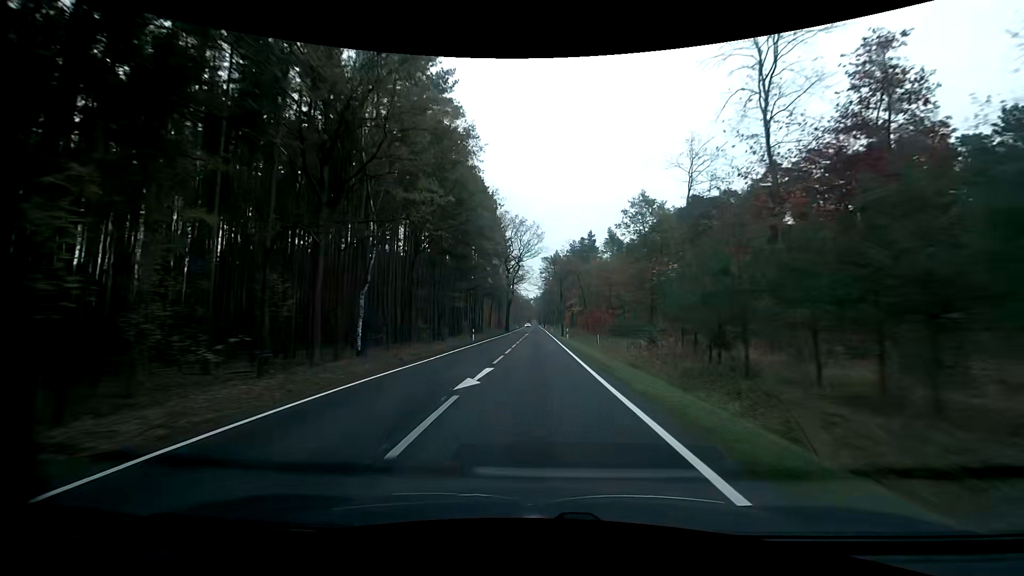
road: primary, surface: asphalt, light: Day
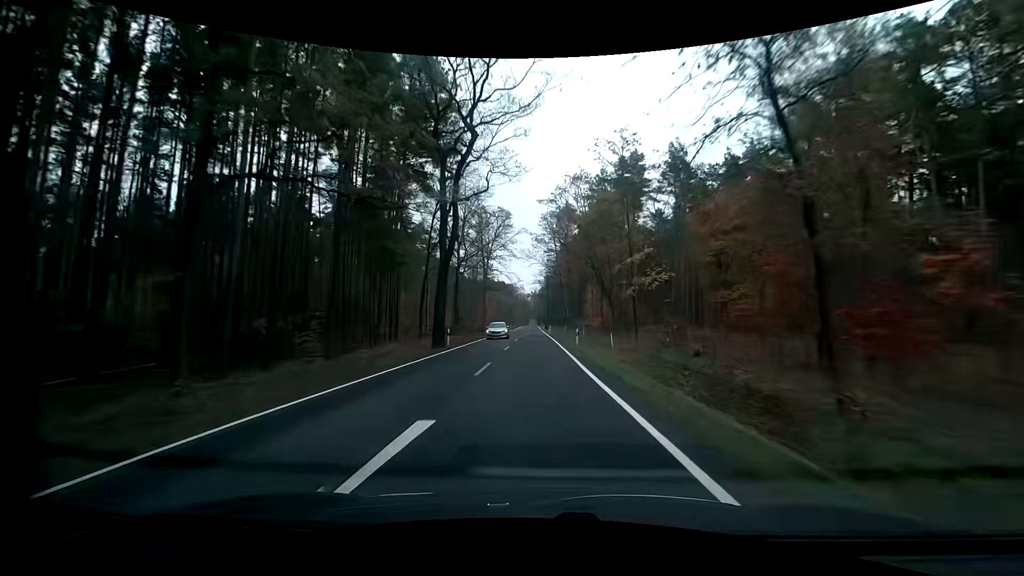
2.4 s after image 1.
(0.0, +62.4) m; 0°
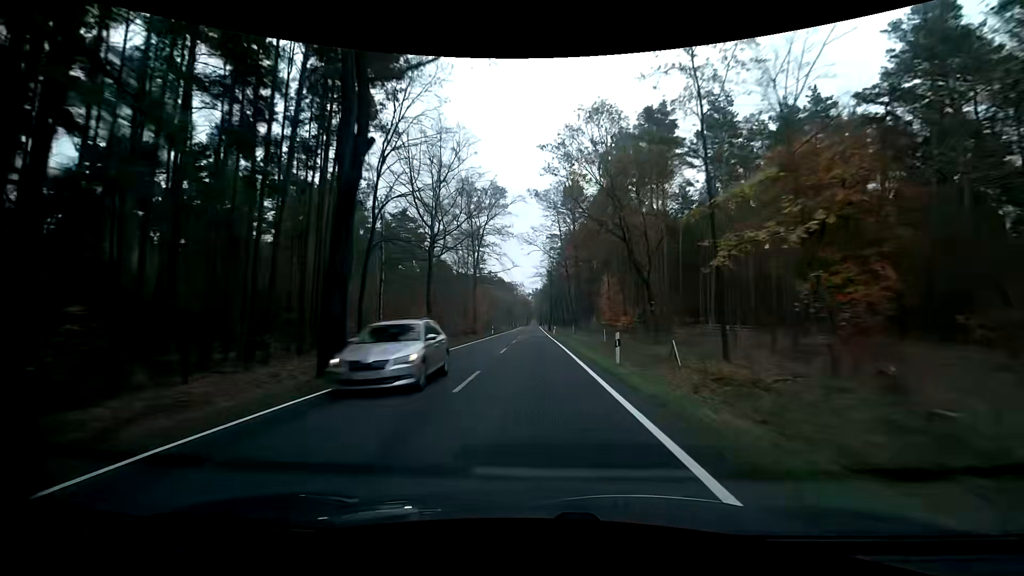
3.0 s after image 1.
(+0.1, +15.5) m; 0°
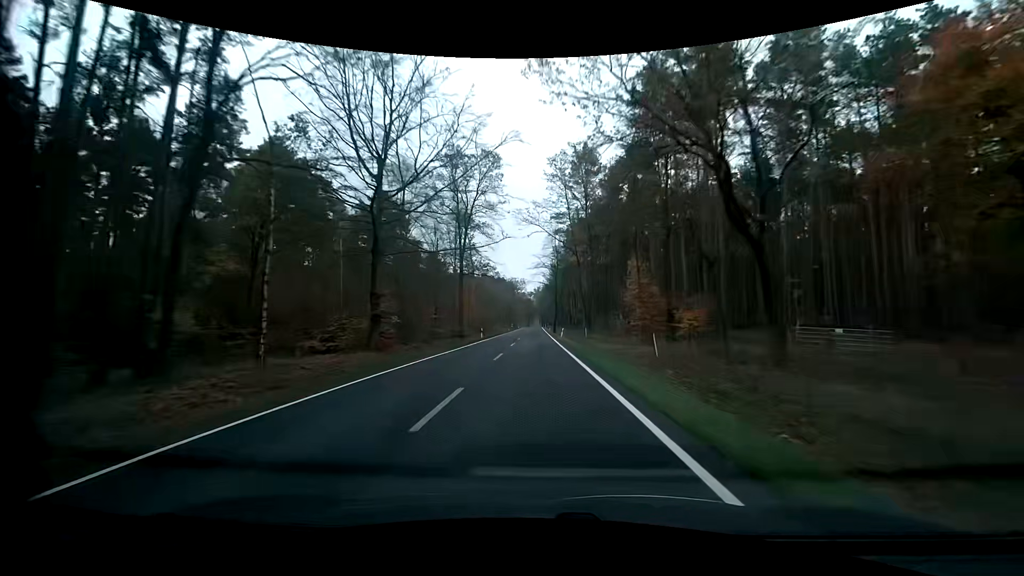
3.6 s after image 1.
(0.0, +15.4) m; 0°
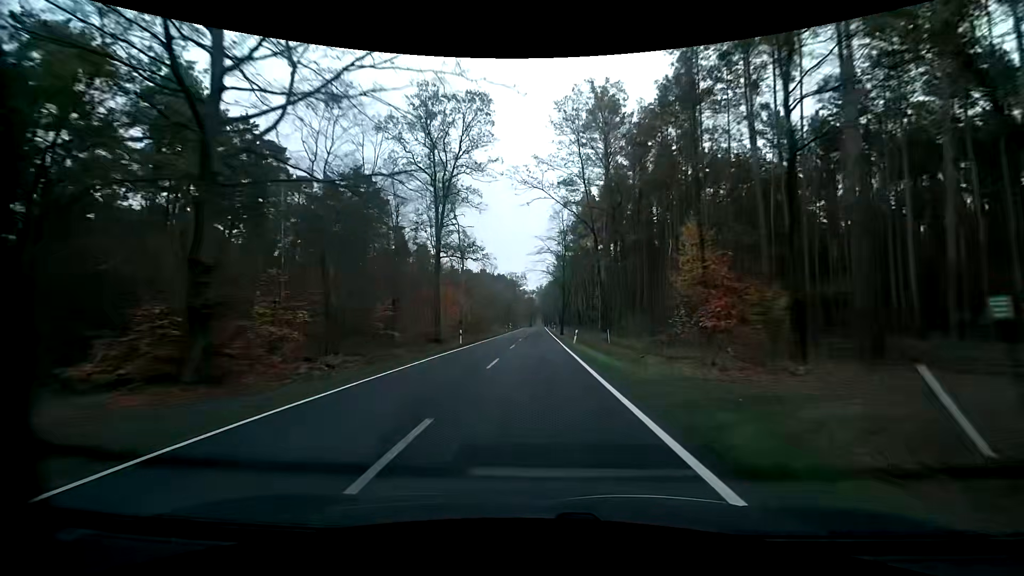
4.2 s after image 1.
(-0.2, +15.3) m; -1°
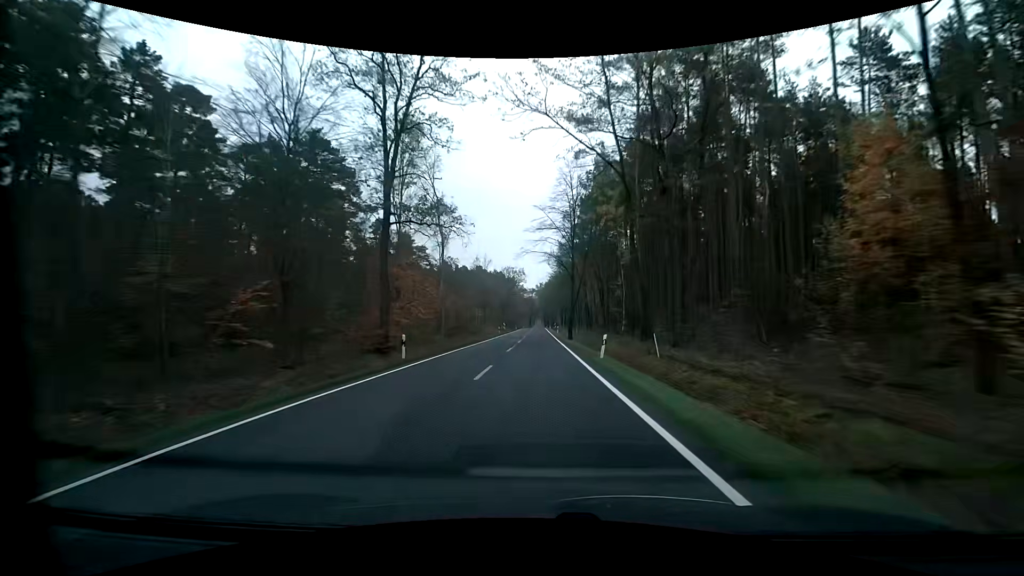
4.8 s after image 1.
(0.0, +15.2) m; 0°
